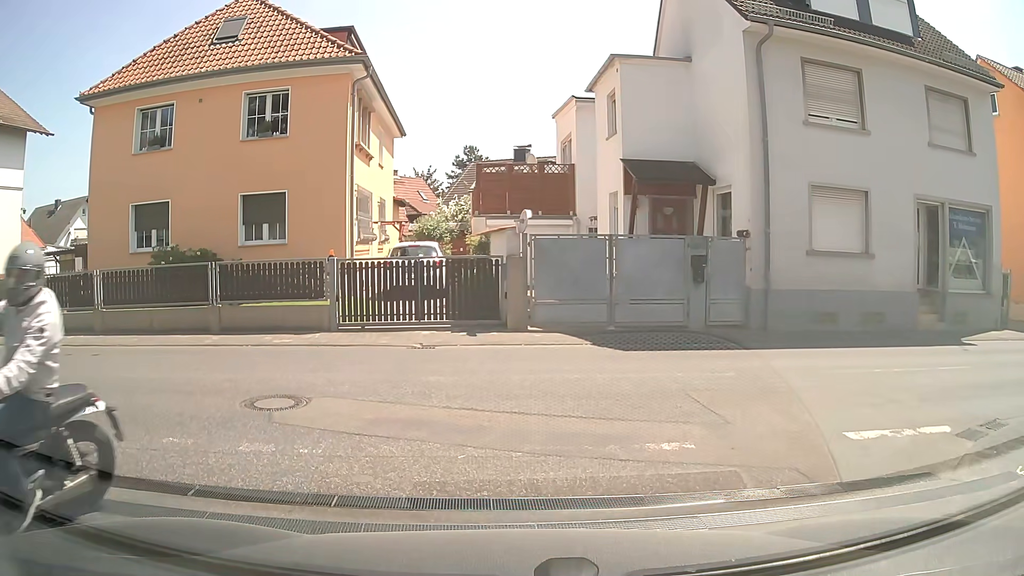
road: residential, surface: asphalt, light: Day
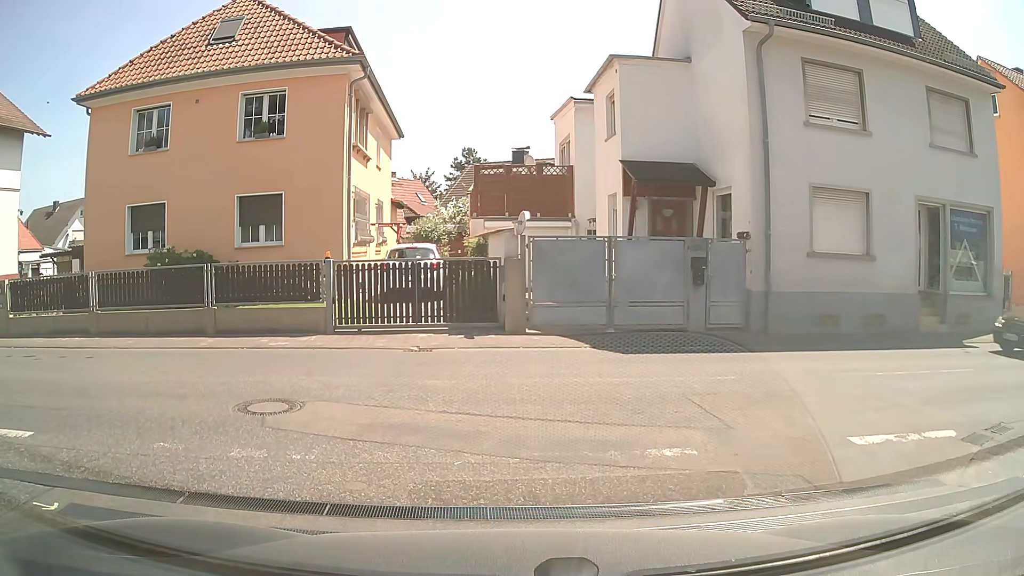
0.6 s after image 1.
(0.0, +0.1) m; 0°
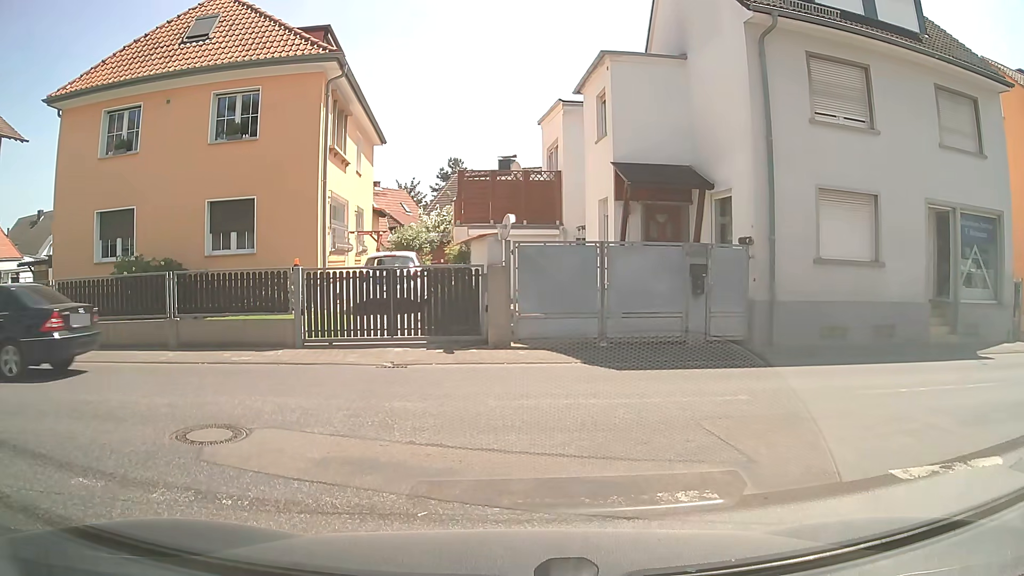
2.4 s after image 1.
(0.0, +1.1) m; 0°
